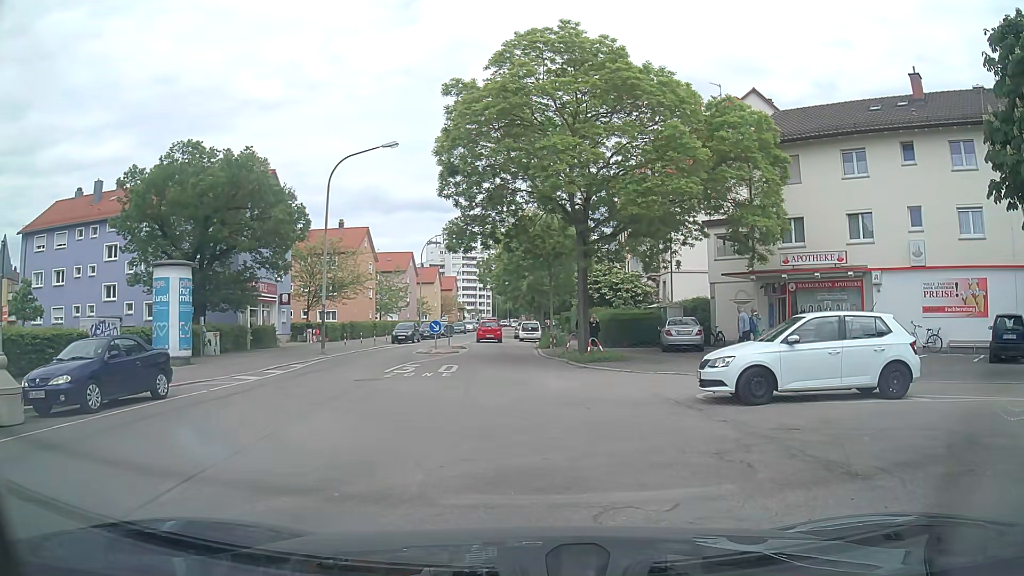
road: tertiary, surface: asphalt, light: Day
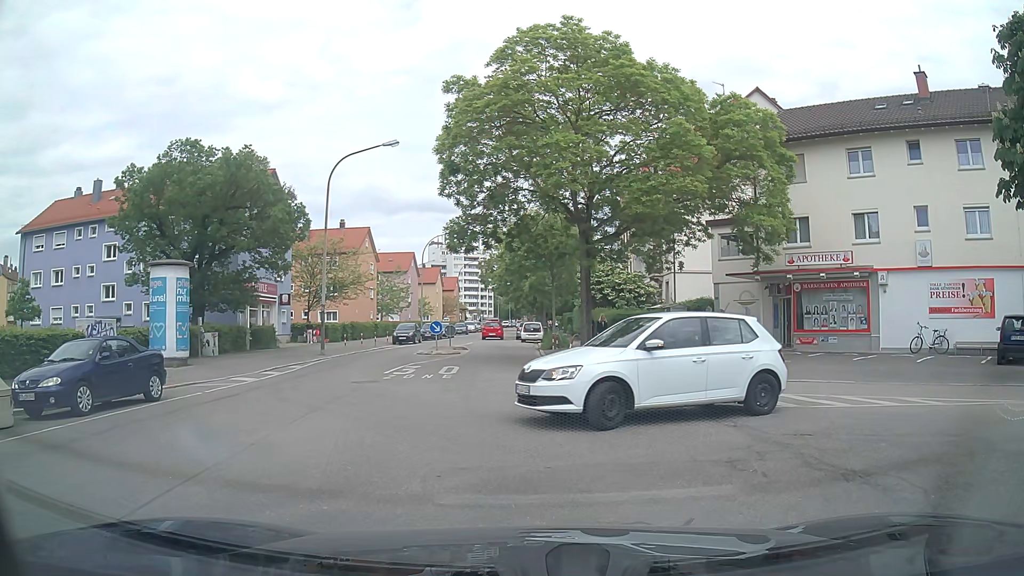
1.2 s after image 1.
(0.0, +0.4) m; 0°
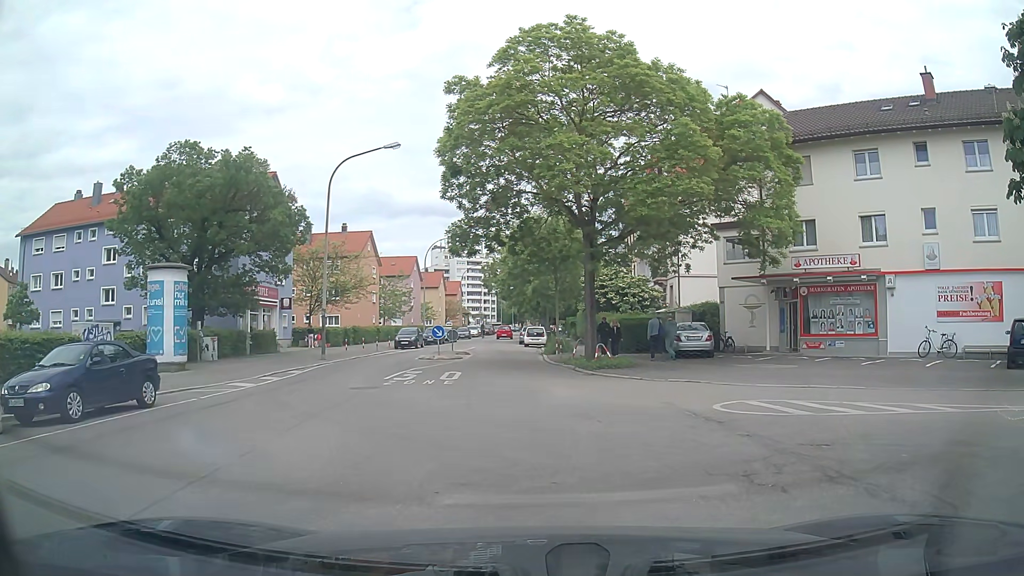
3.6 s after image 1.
(0.0, +0.5) m; 0°
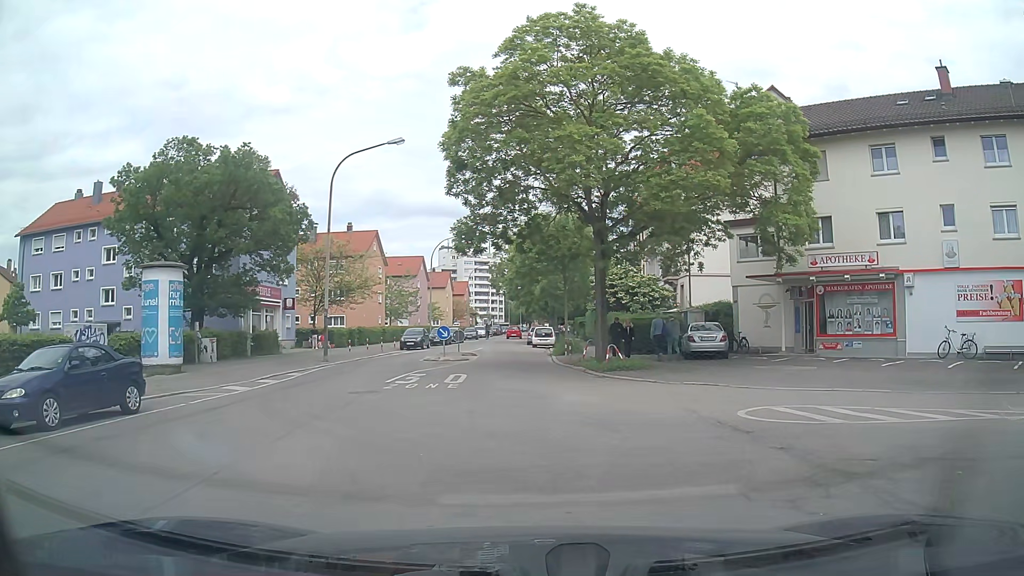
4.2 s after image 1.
(0.0, +1.0) m; -3°
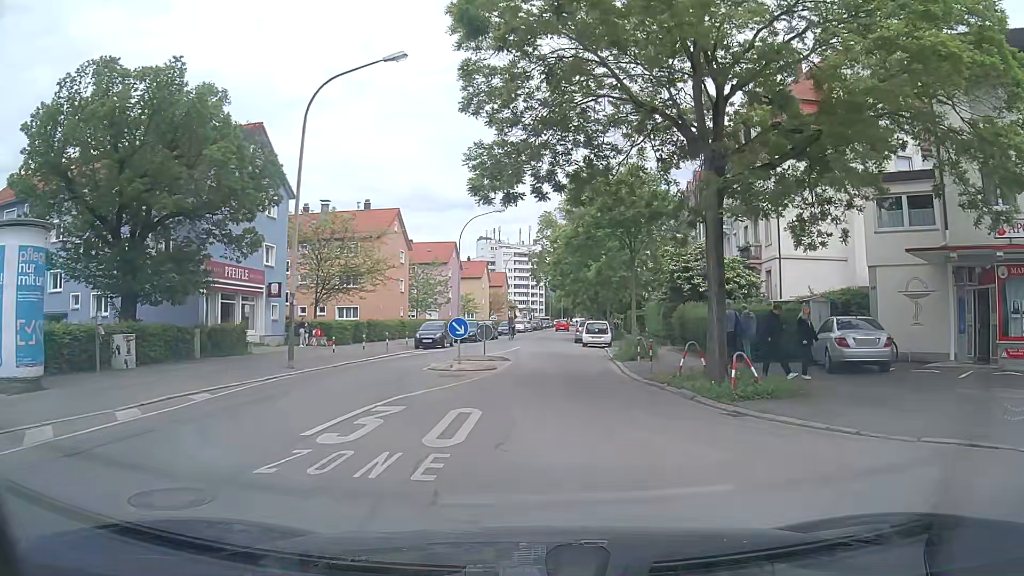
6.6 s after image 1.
(-0.4, +10.4) m; -3°
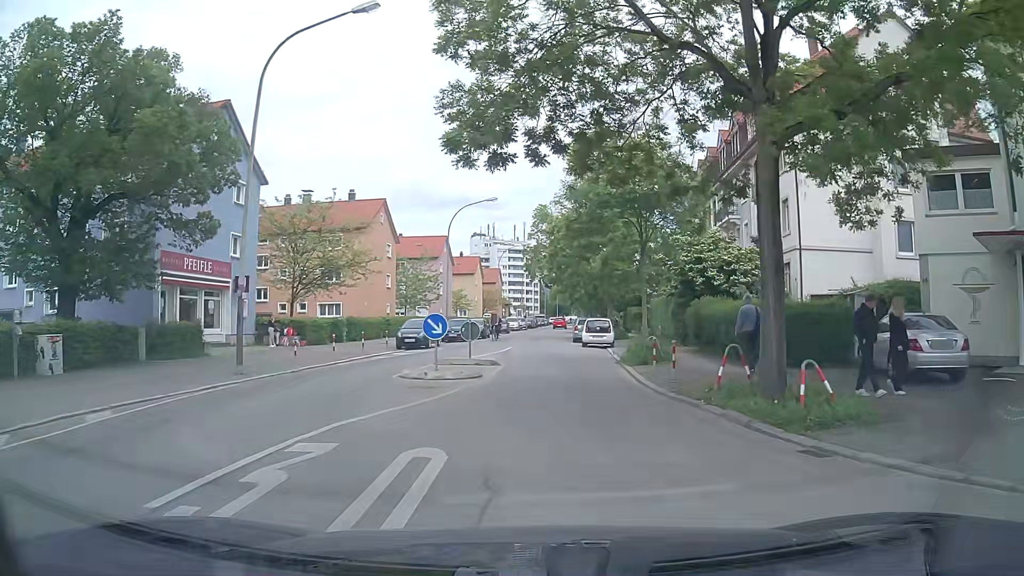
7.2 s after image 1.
(0.0, +3.7) m; +1°
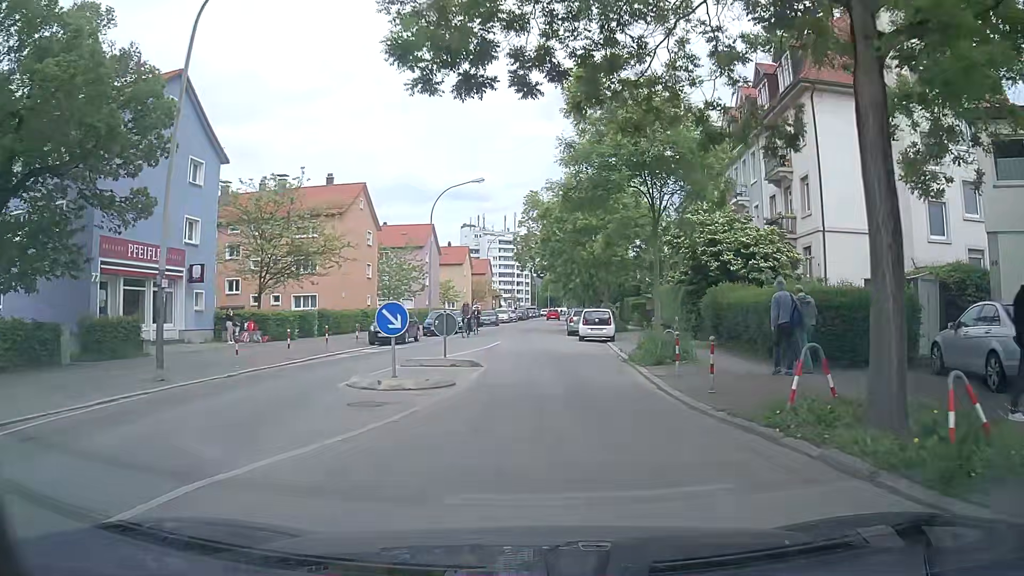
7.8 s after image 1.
(0.0, +3.9) m; 0°
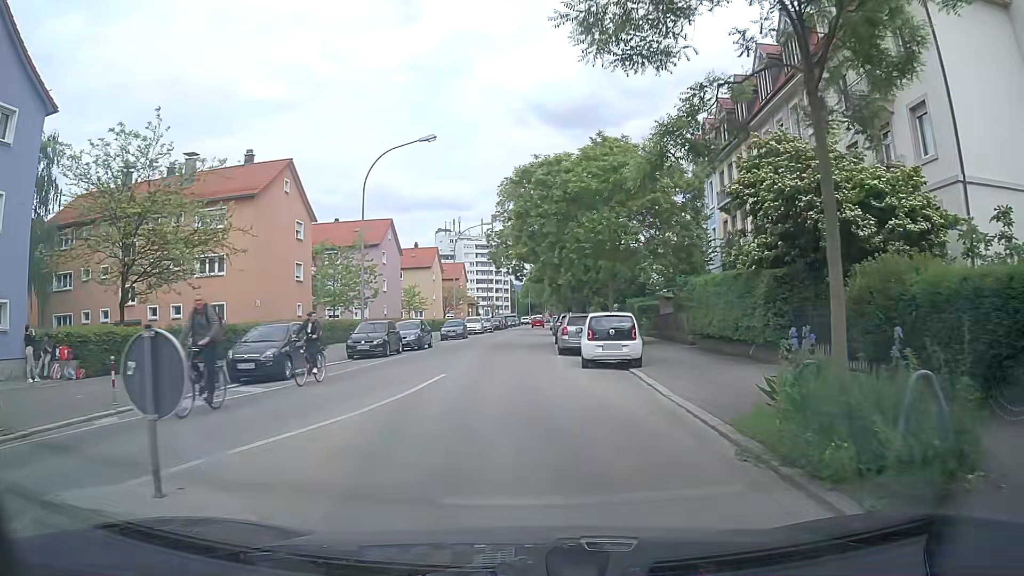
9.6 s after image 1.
(+0.3, +12.5) m; +2°
(0, +10) (-1, +20) (-1, +30) (-1, +40) (0, +50) (0, +60) (0, +70) (+1, +80) (+1, +90) (+2, +100) m
